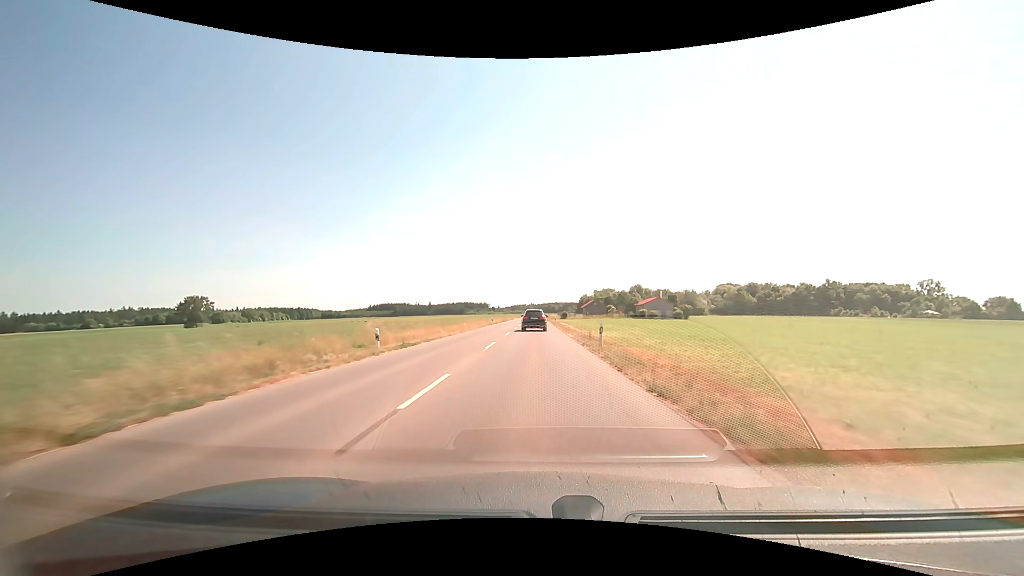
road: tertiary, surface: asphalt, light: Day
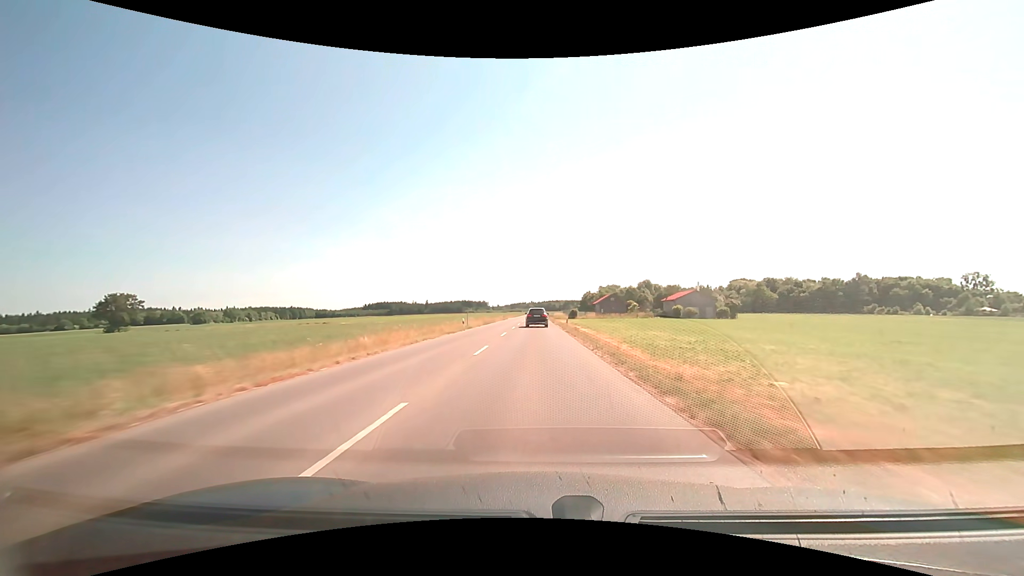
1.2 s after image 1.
(0.0, +27.8) m; 0°
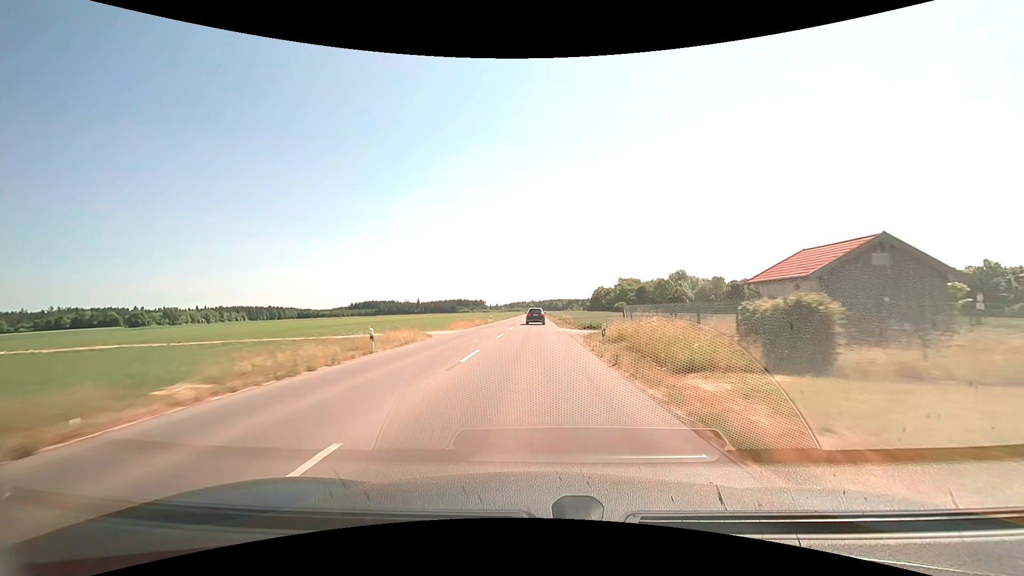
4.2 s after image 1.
(0.0, +74.6) m; 0°
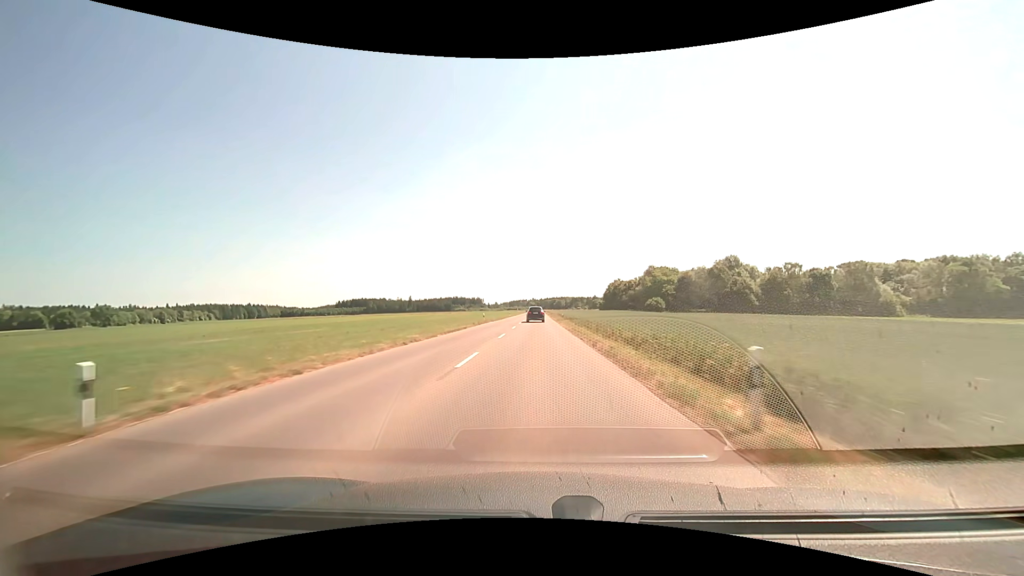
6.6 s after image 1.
(-0.1, +62.3) m; 0°
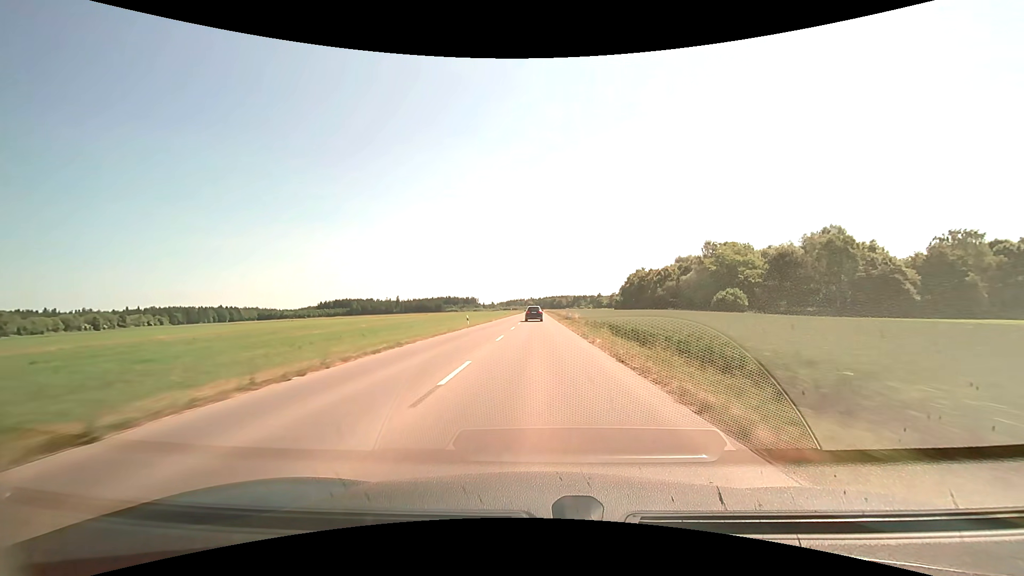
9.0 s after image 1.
(0.0, +63.0) m; 0°
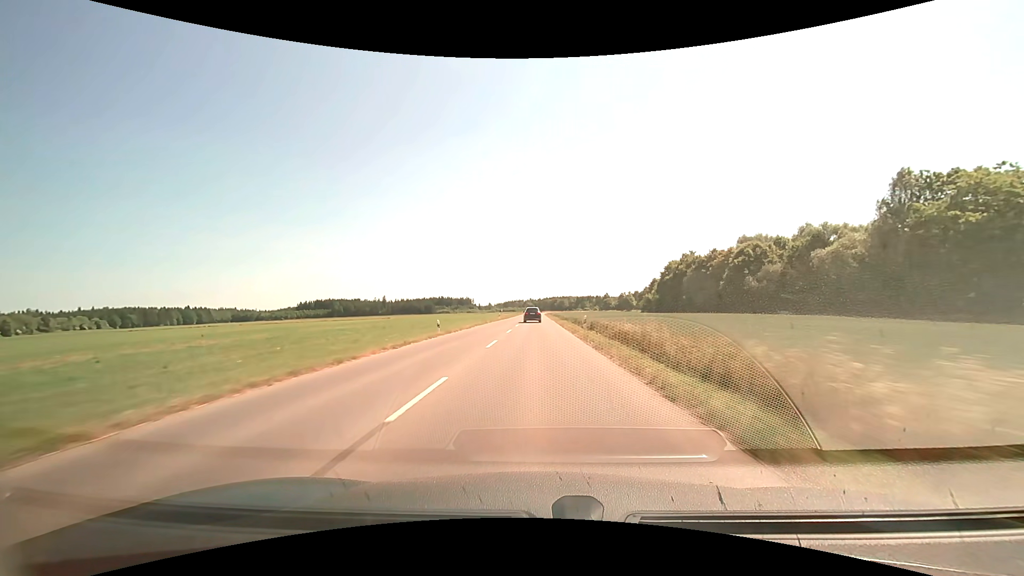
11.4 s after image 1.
(+0.1, +63.2) m; 0°
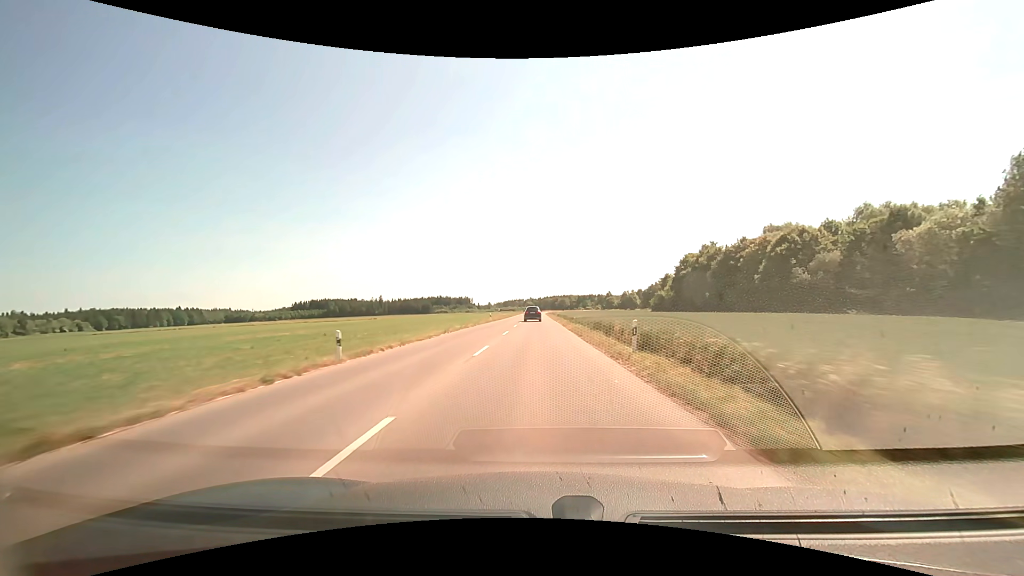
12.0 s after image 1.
(0.0, +15.8) m; 0°
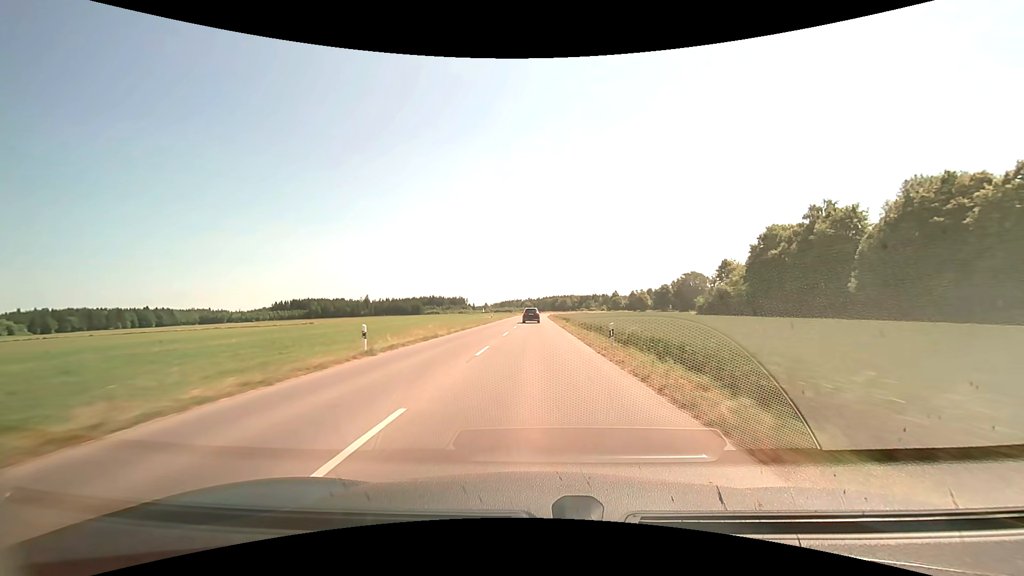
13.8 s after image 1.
(0.0, +47.5) m; 0°
(0, +10) (0, +20) (0, +30) (0, +40) (0, +50) (0, +60) (0, +70) (0, +80) (0, +90) (0, +100) m
